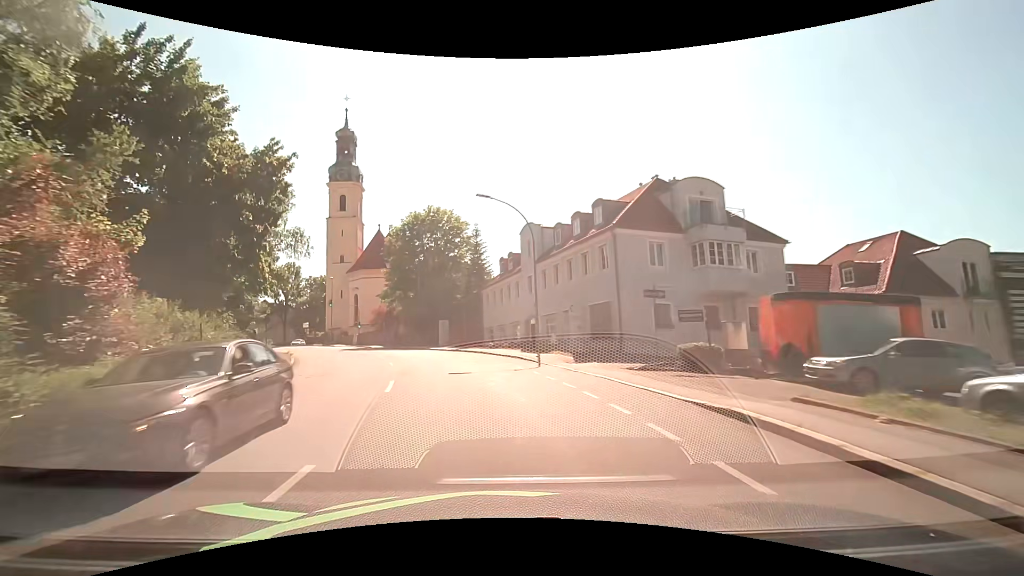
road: tertiary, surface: asphalt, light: Day
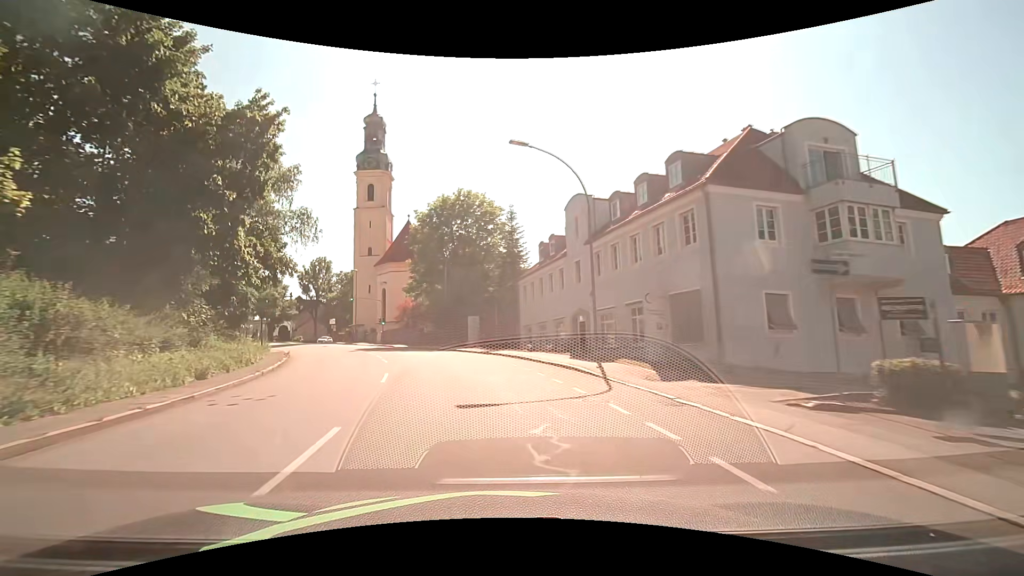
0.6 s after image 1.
(-0.3, +7.6) m; -5°
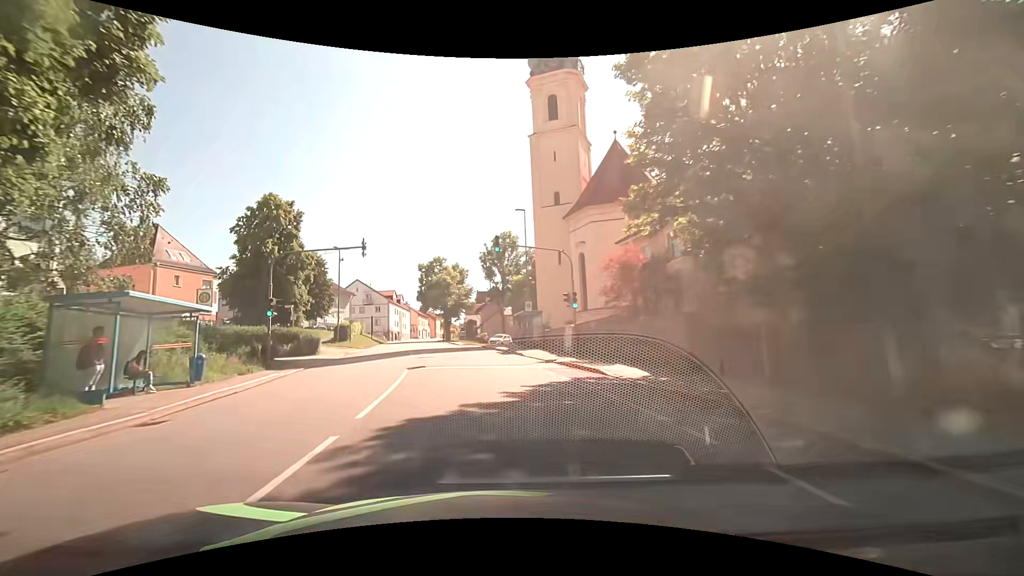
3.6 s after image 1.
(-7.6, +36.9) m; -24°
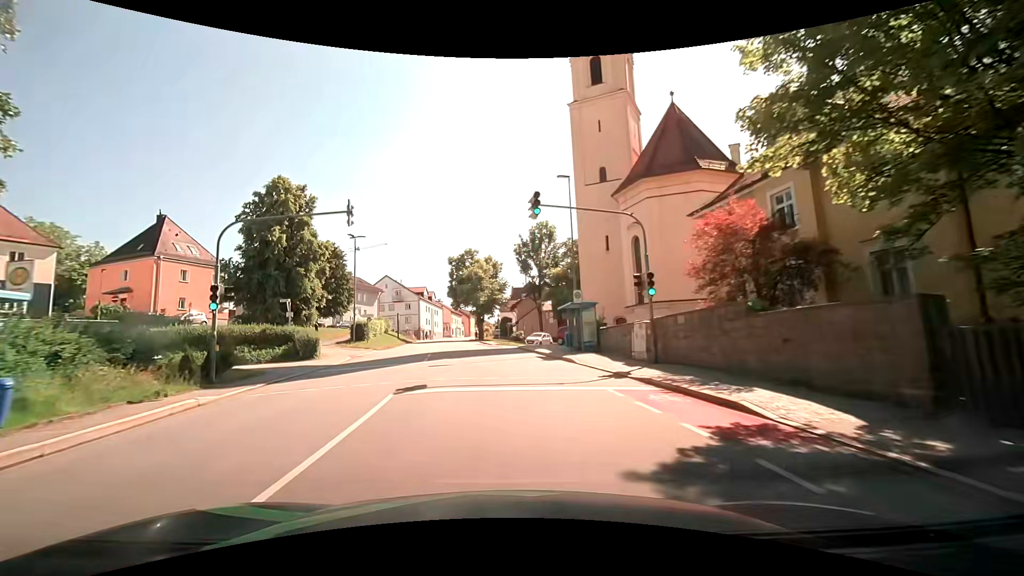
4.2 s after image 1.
(-0.2, +7.6) m; -4°
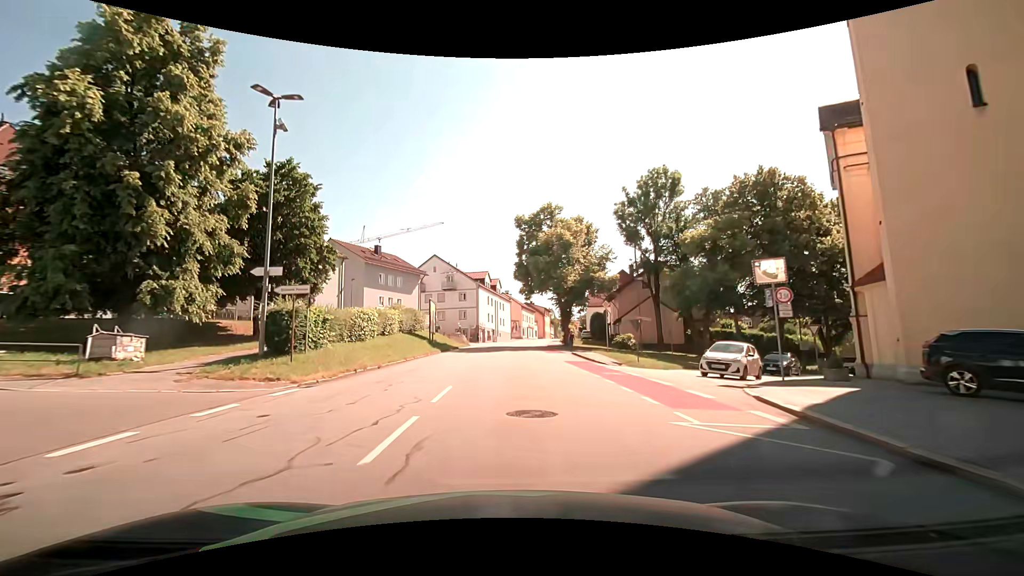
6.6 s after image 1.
(-2.9, +30.2) m; -9°
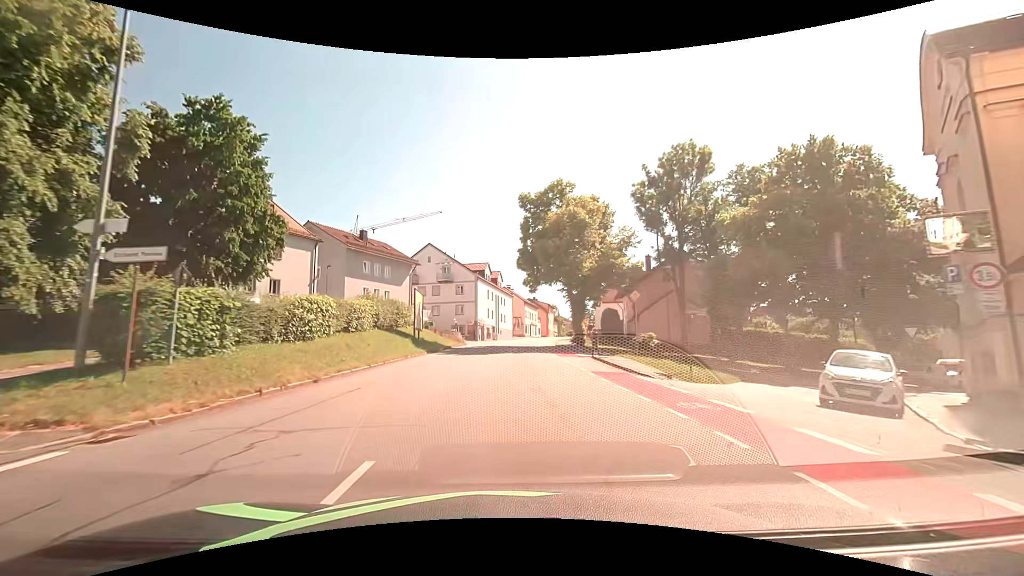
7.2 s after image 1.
(0.0, +7.6) m; 0°
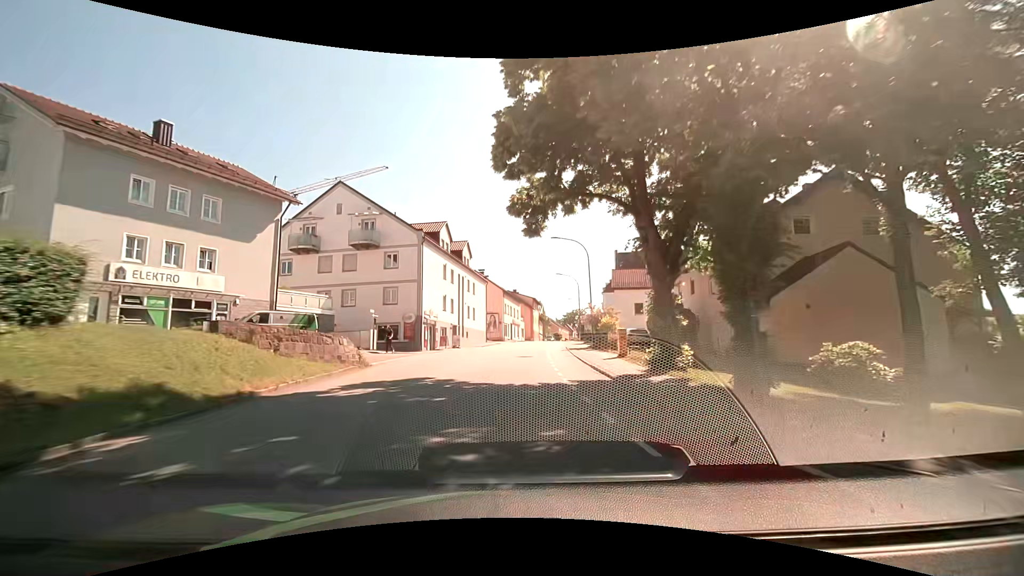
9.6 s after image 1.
(+0.5, +30.7) m; +3°
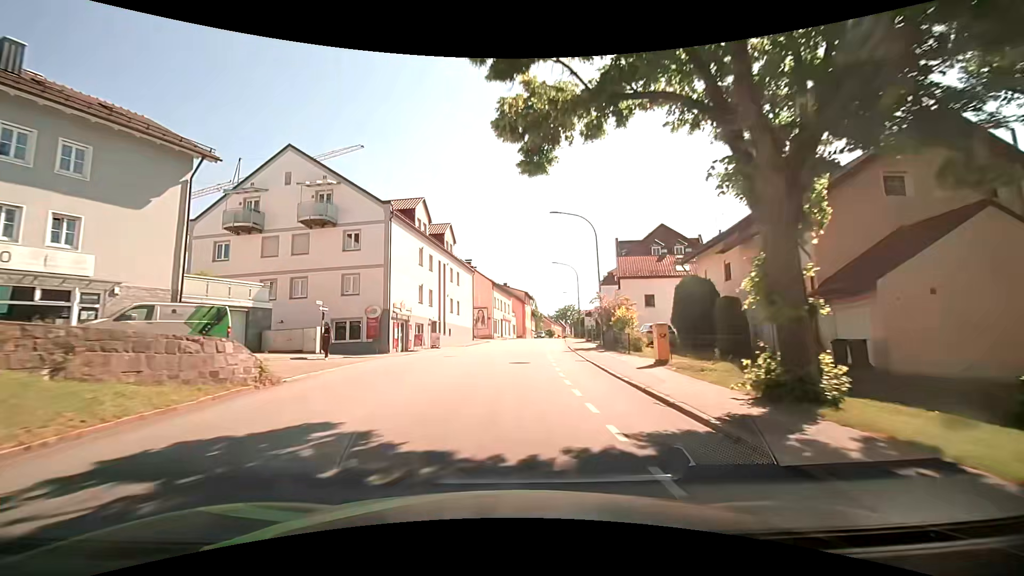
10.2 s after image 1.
(+0.1, +7.7) m; +1°
(0, +10) (+1, +20) (+1, +30) (+2, +40) (+3, +50) (+5, +60) (+6, +70) (+8, +80) (+9, +89) (+11, +99) m
